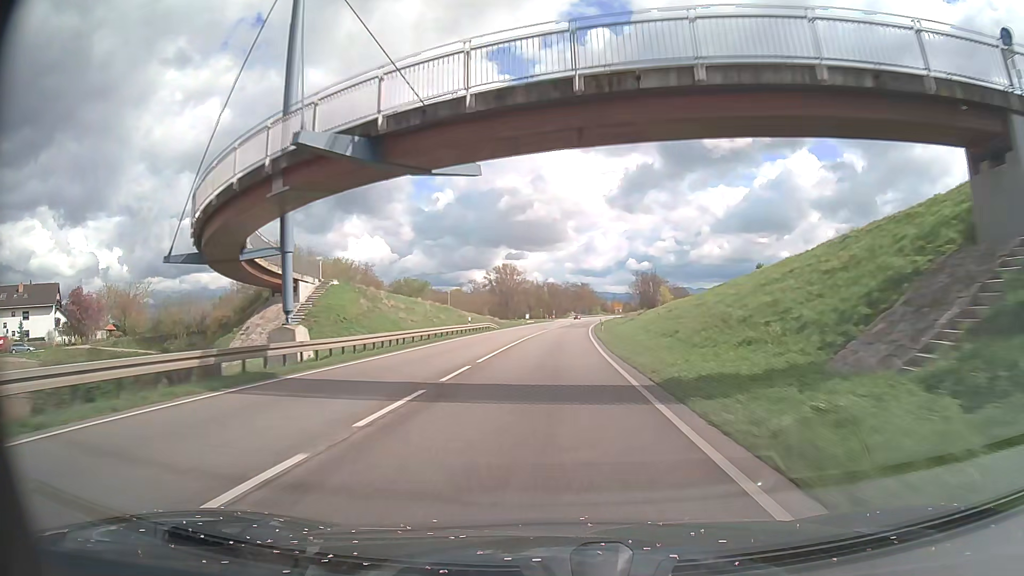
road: primary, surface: asphalt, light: Day
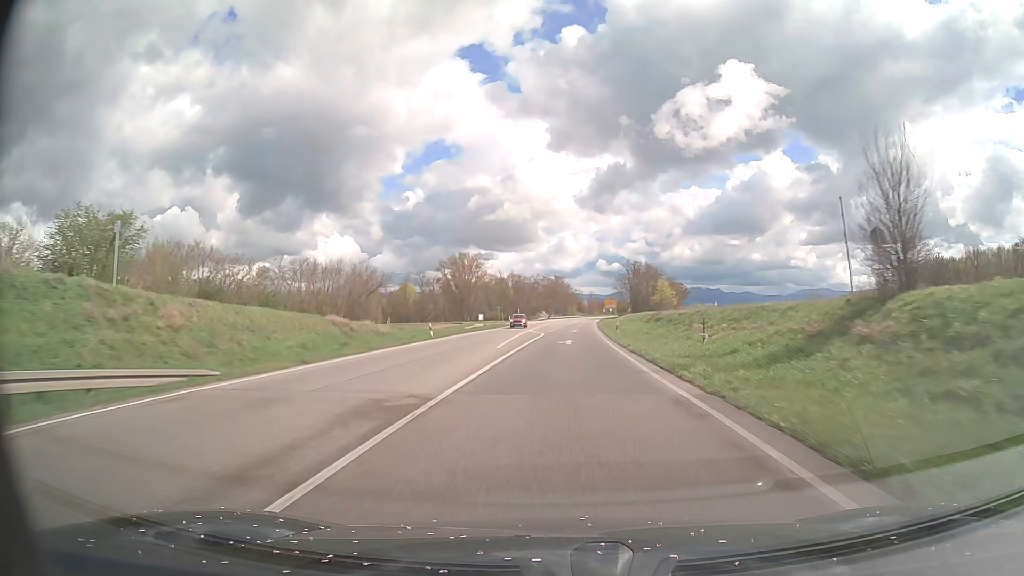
(+1.0, +59.3) m; +2°
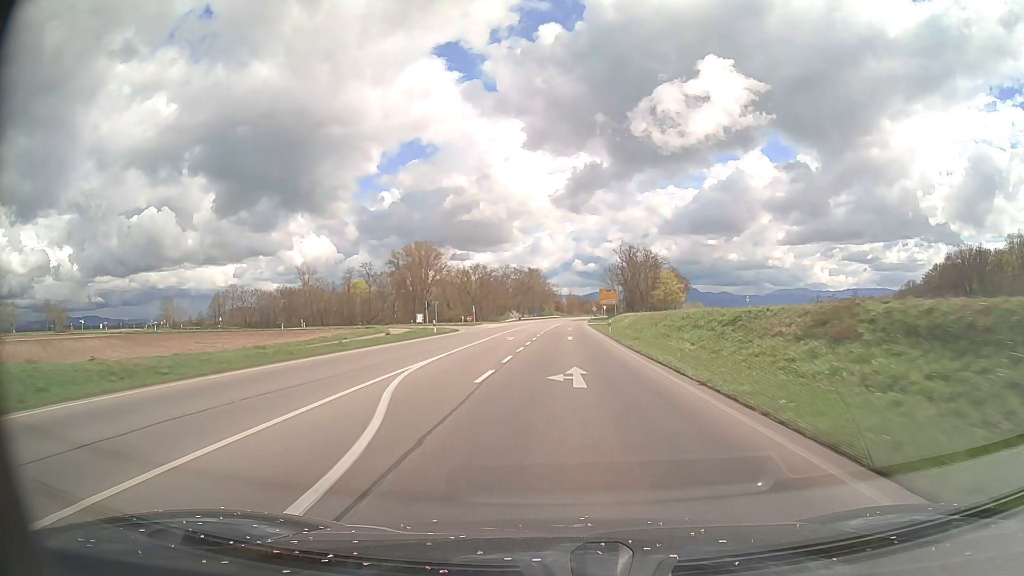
(+0.9, +44.8) m; +2°
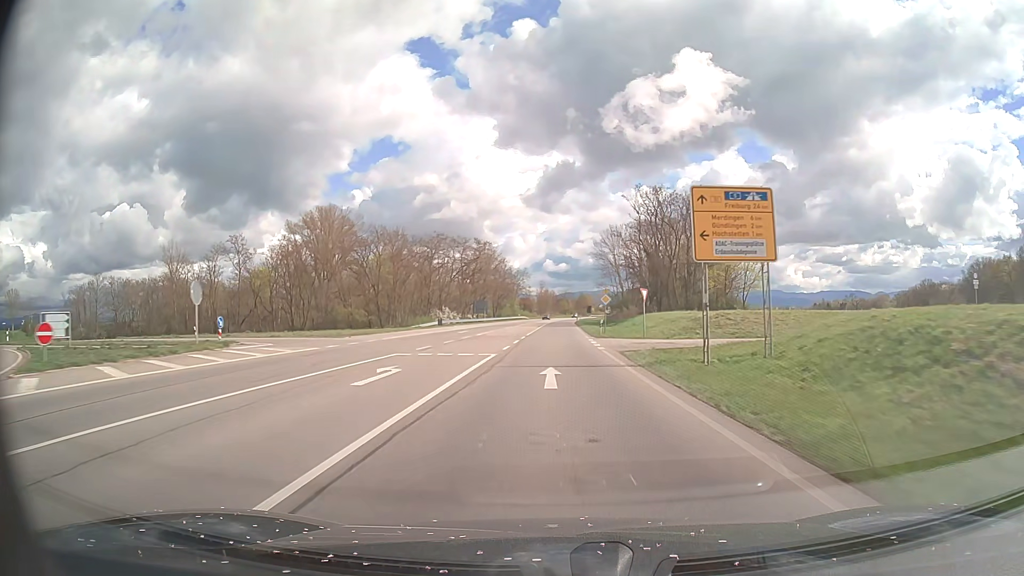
(+1.8, +74.9) m; +2°
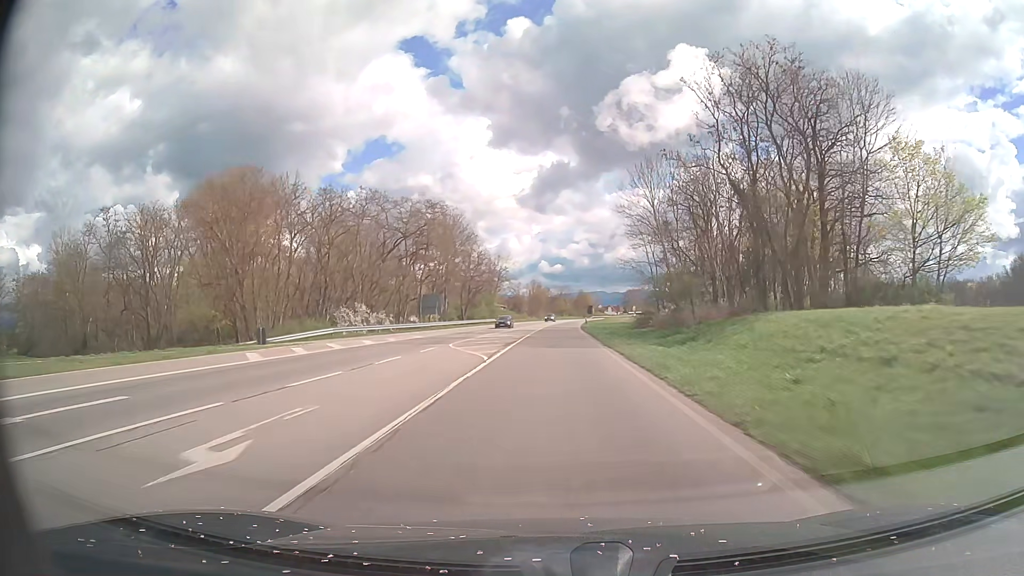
(+0.3, +44.9) m; +1°
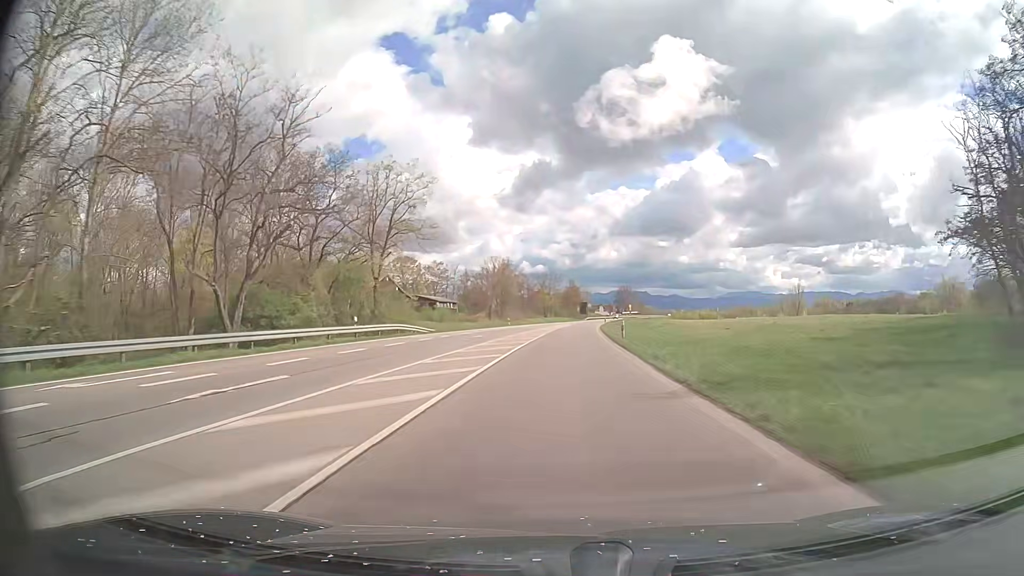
(+0.7, +74.9) m; +1°
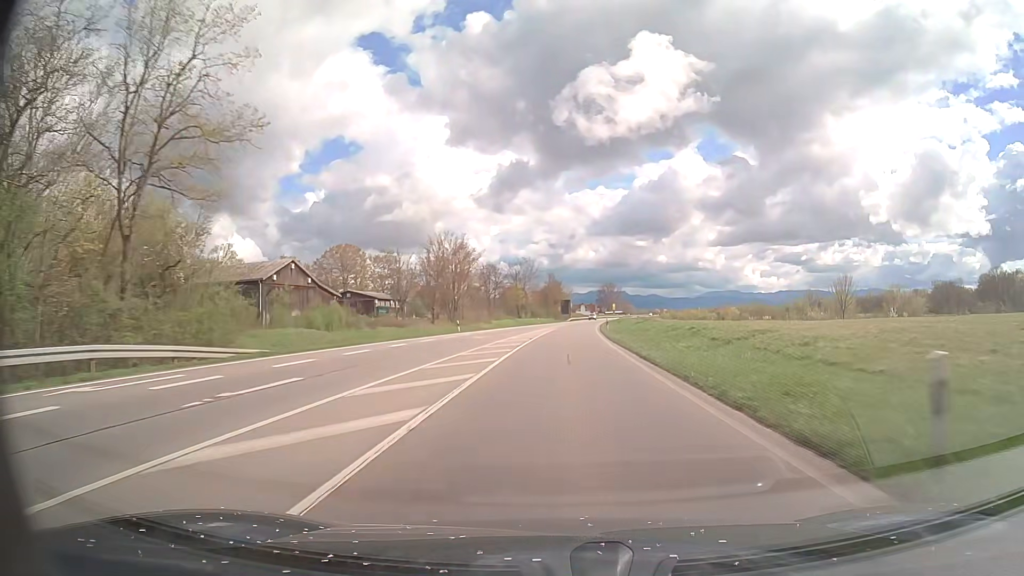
(+0.4, +30.0) m; +2°
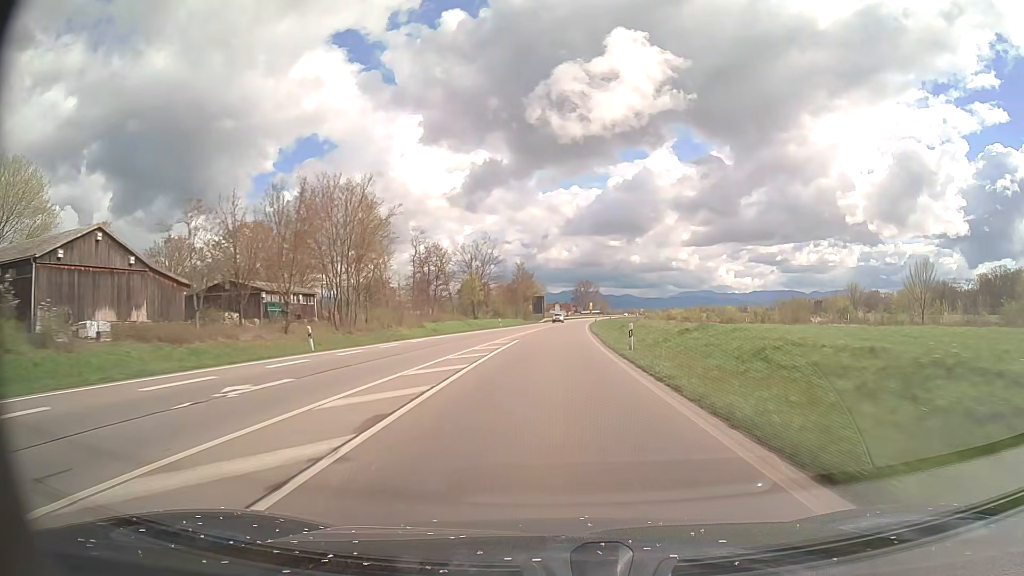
(+0.7, +30.0) m; +2°
(0, +10) (0, +20) (0, +30) (+1, +40) (+1, +50) (+1, +60) (+2, +70) (+2, +80) (+3, +90) (+3, +100) m
